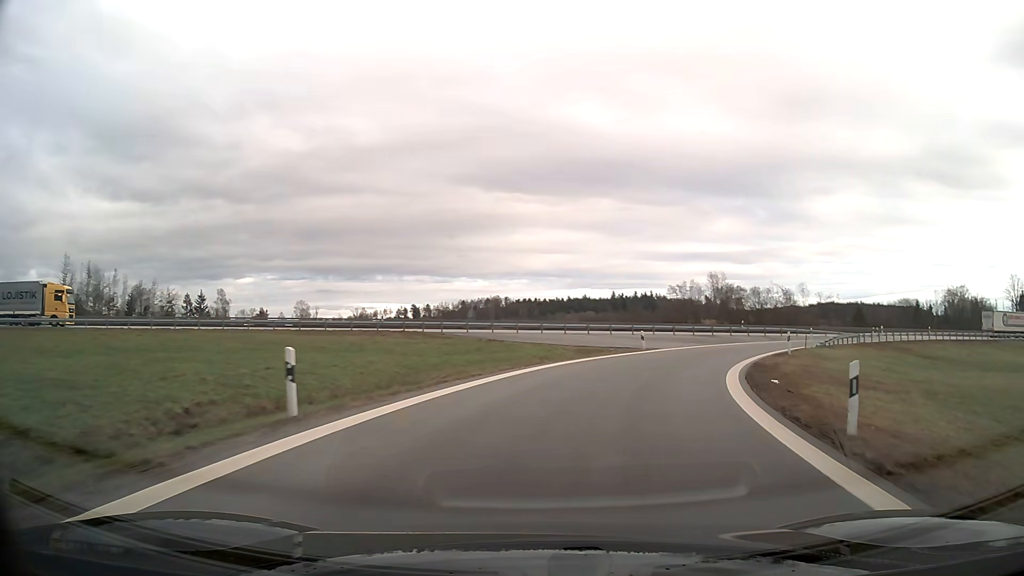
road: motorway_link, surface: asphalt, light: Day
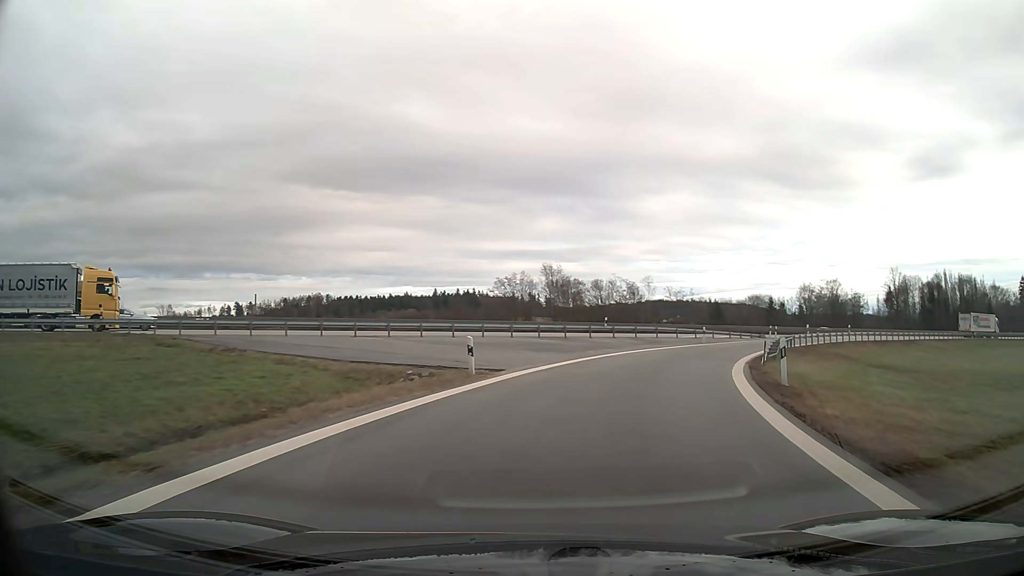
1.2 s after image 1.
(+2.2, +17.0) m; +15°
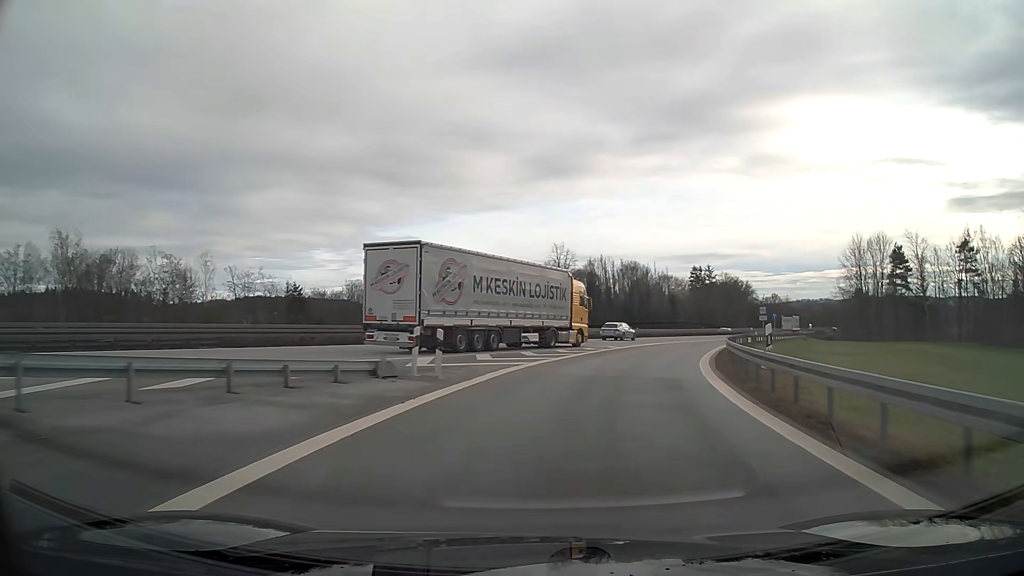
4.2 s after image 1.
(+13.4, +41.9) m; +34°
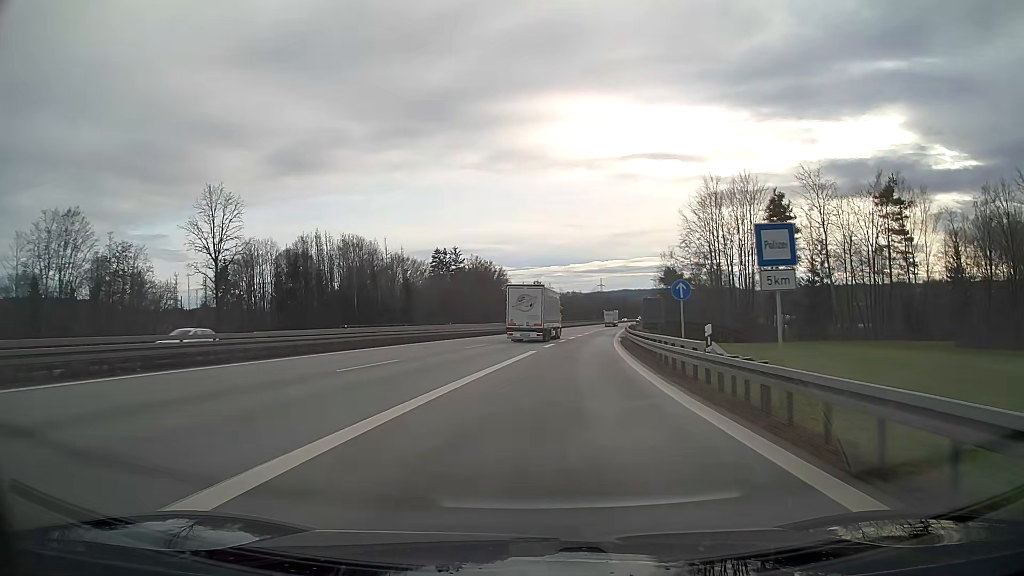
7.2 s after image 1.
(+10.2, +47.0) m; +21°
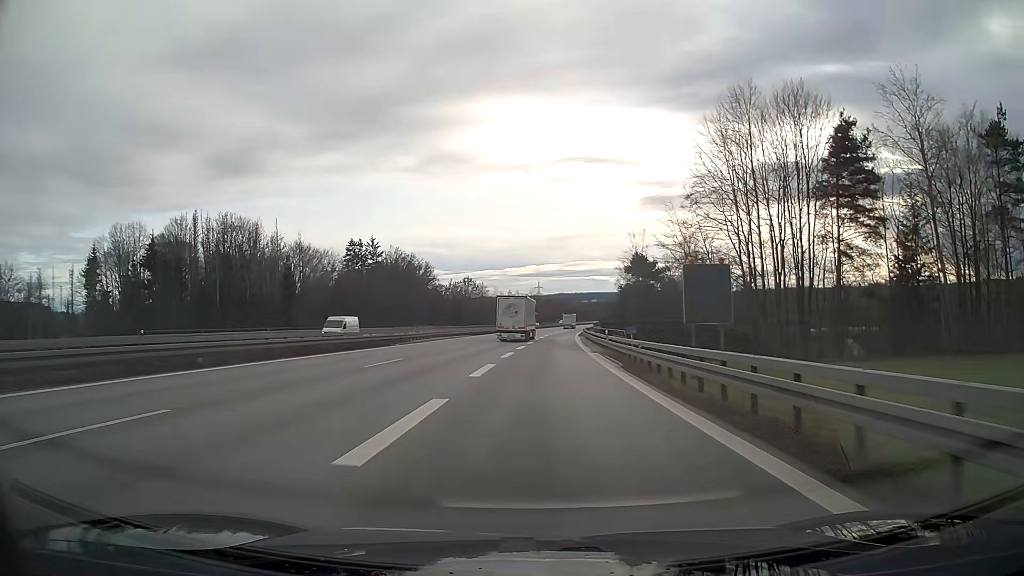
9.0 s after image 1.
(+1.7, +32.6) m; +5°
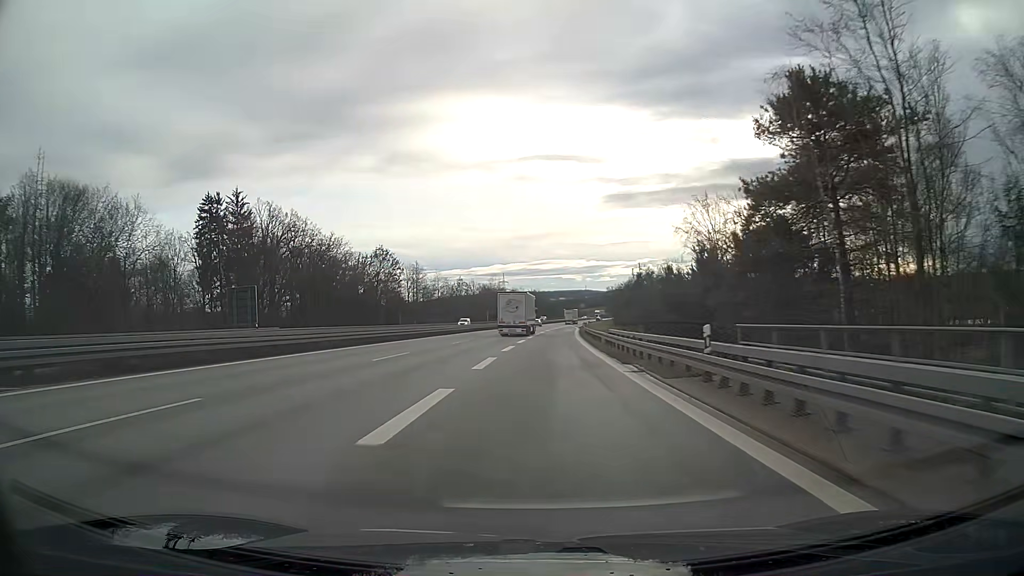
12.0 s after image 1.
(+1.9, +72.2) m; +2°
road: motorway
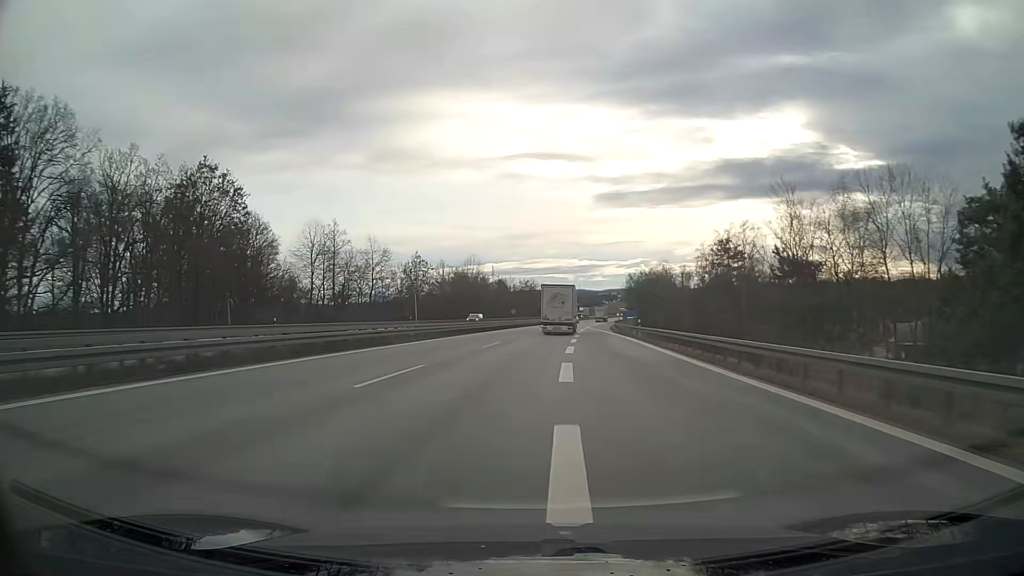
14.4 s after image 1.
(+0.1, +64.8) m; +1°
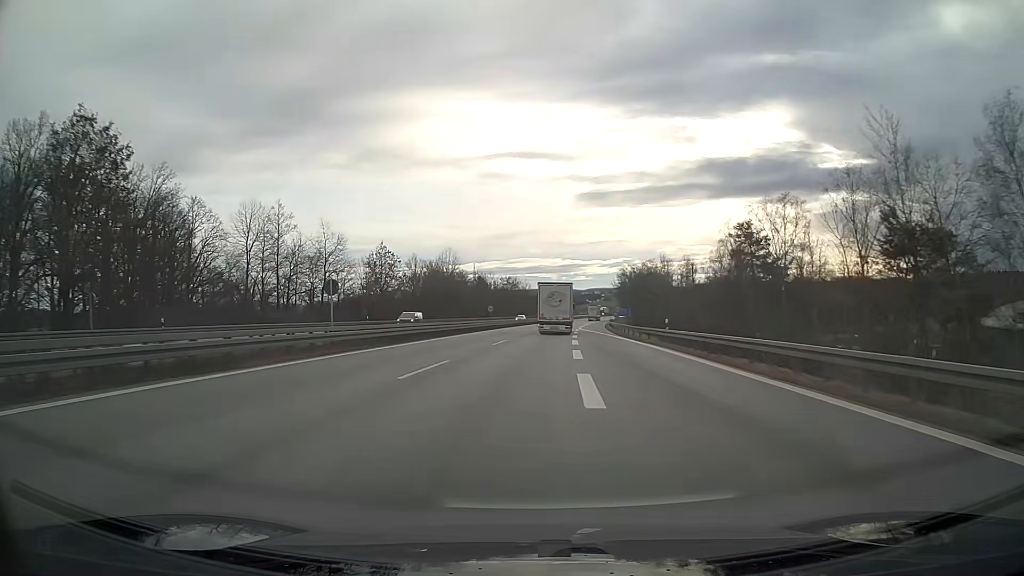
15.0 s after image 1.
(+0.2, +16.3) m; +1°
